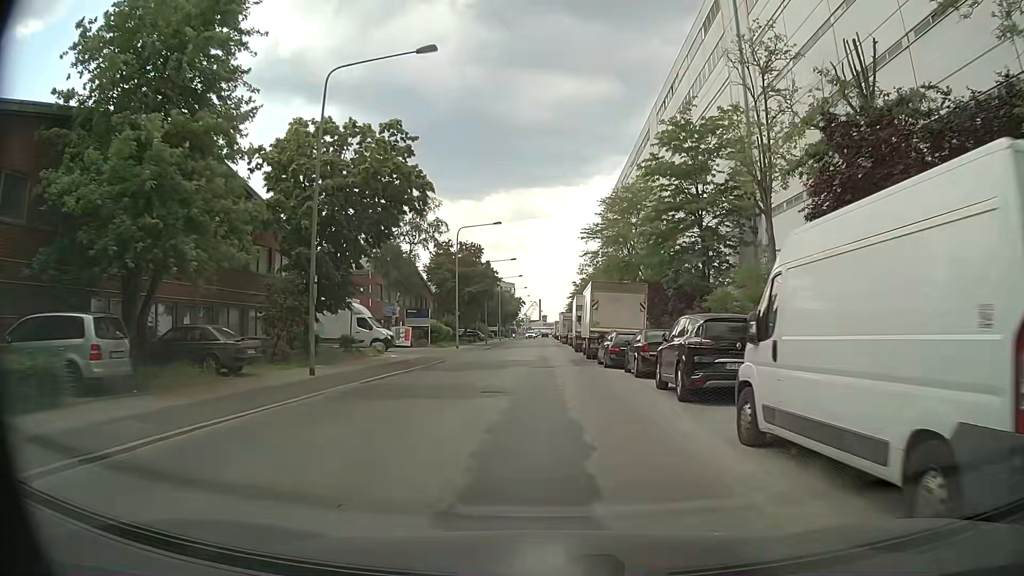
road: secondary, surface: sett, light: Day
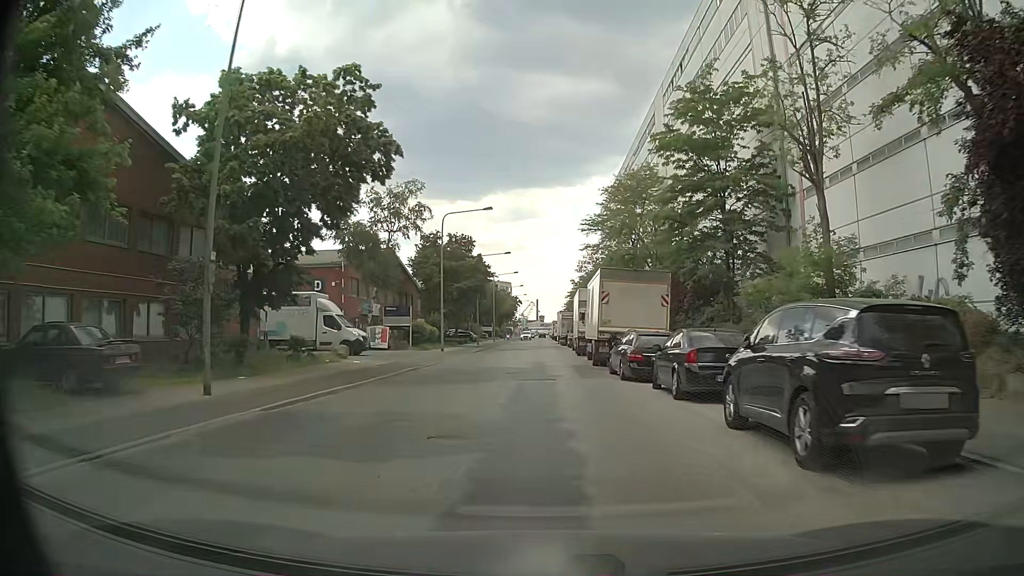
(0.0, +6.4) m; +1°
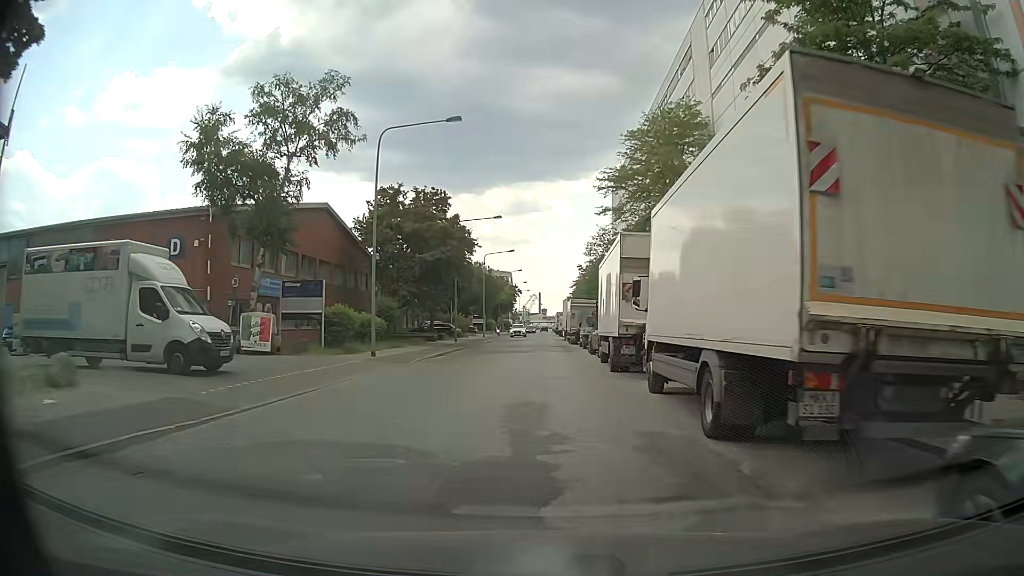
(-0.1, +19.1) m; -1°
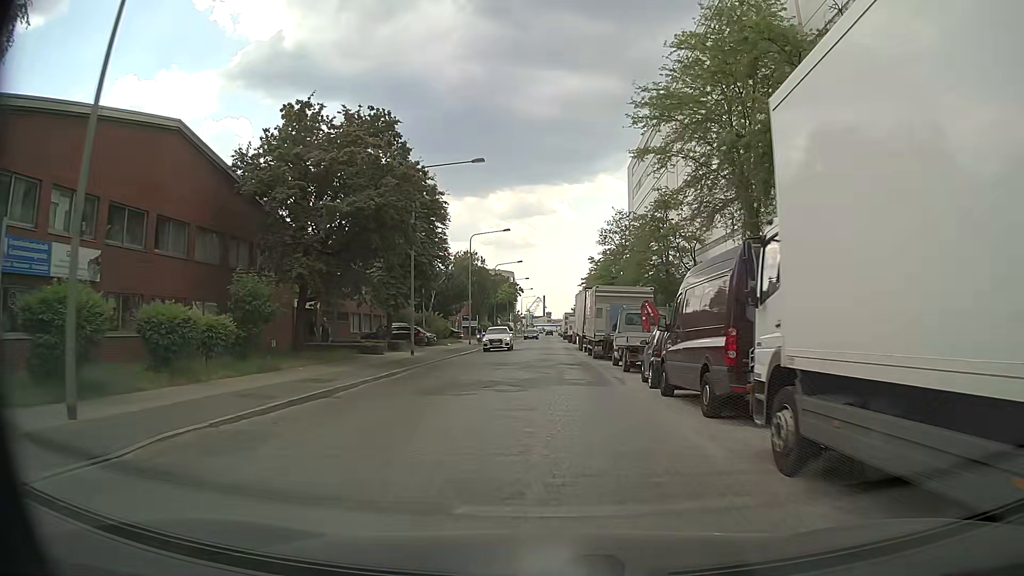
(-0.1, +18.8) m; 0°
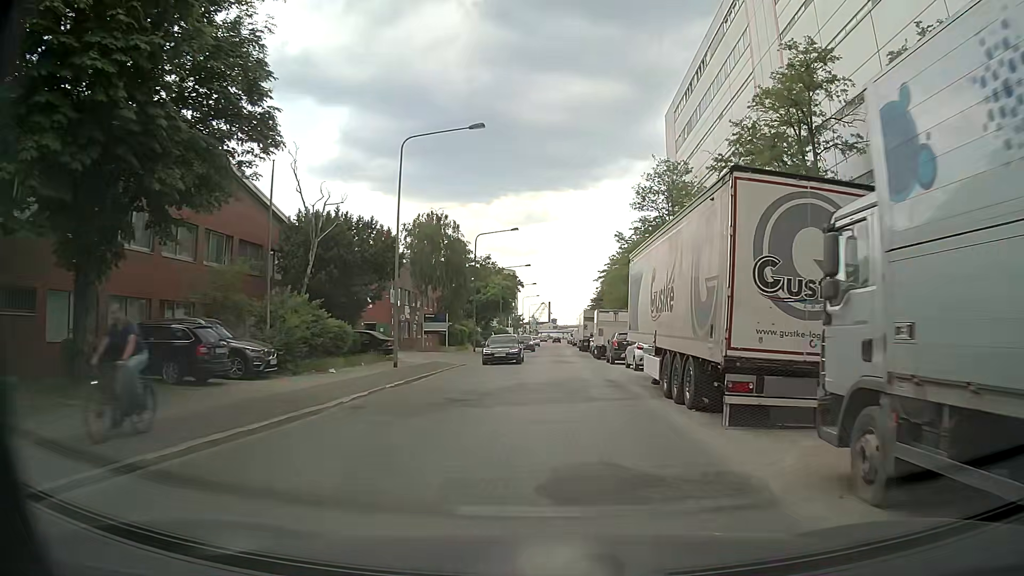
(-0.5, +31.0) m; 0°
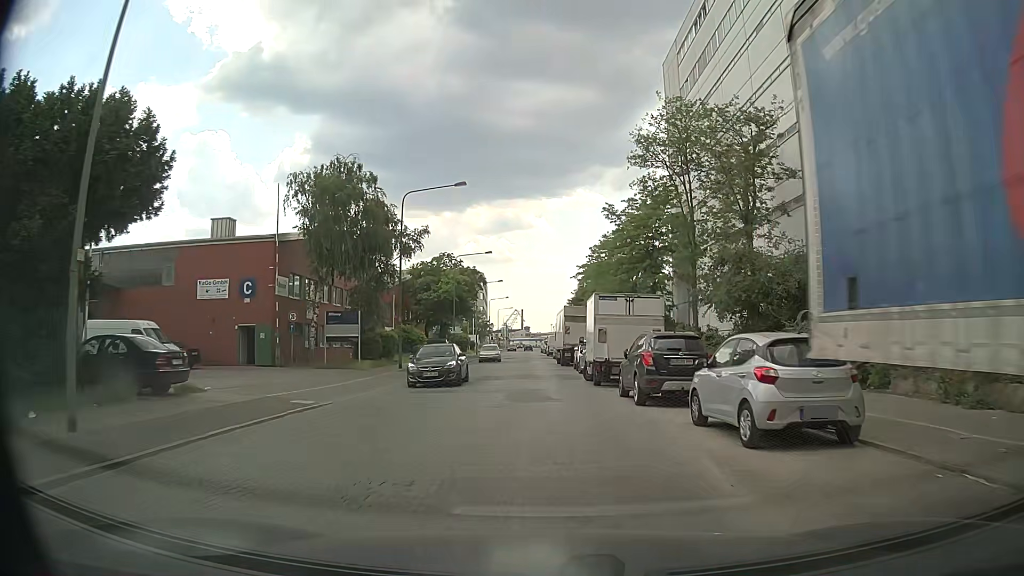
(+0.4, +18.4) m; +1°
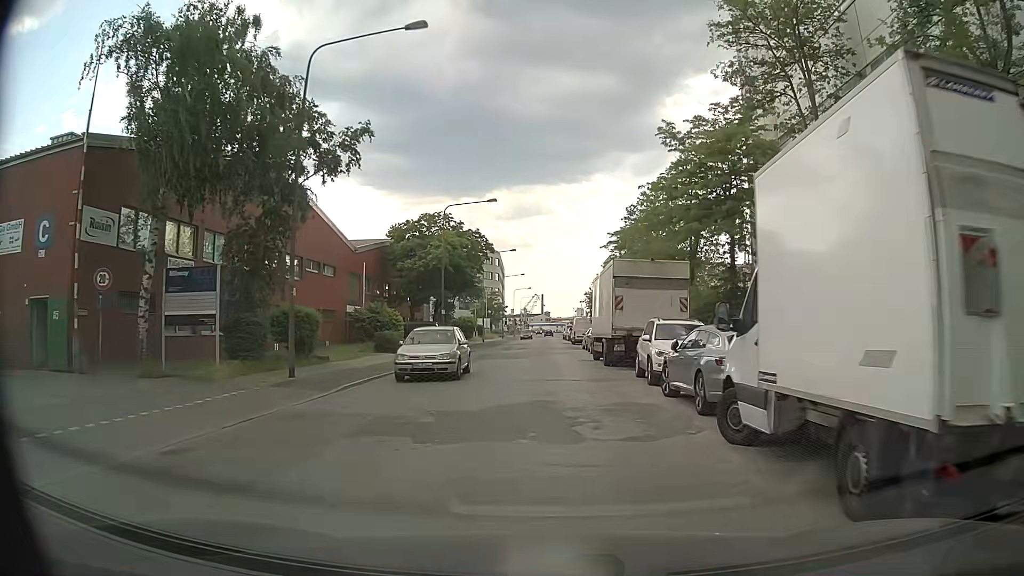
(-0.2, +18.3) m; -1°
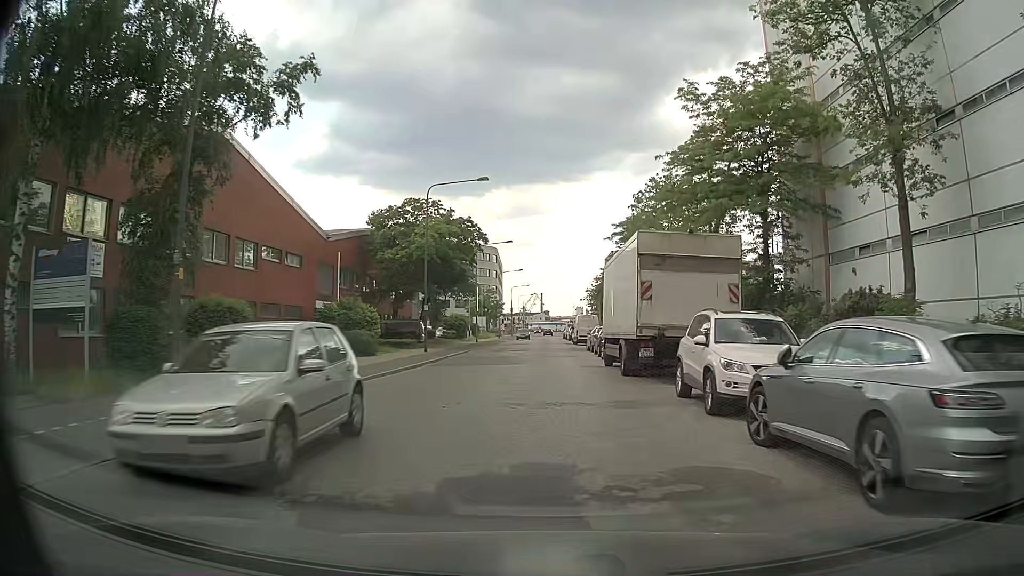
(0.0, +6.1) m; 0°
(0, +10) (0, +20) (0, +30) (0, +40) (0, +50) (0, +60) (0, +70) (0, +80) (0, +90) (+1, +100) m
